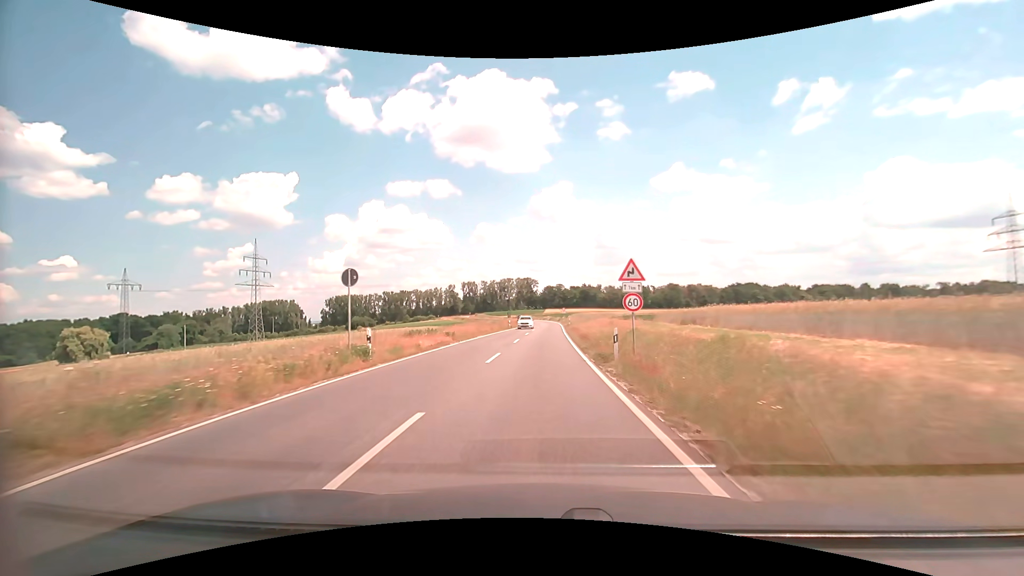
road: secondary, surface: asphalt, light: Day
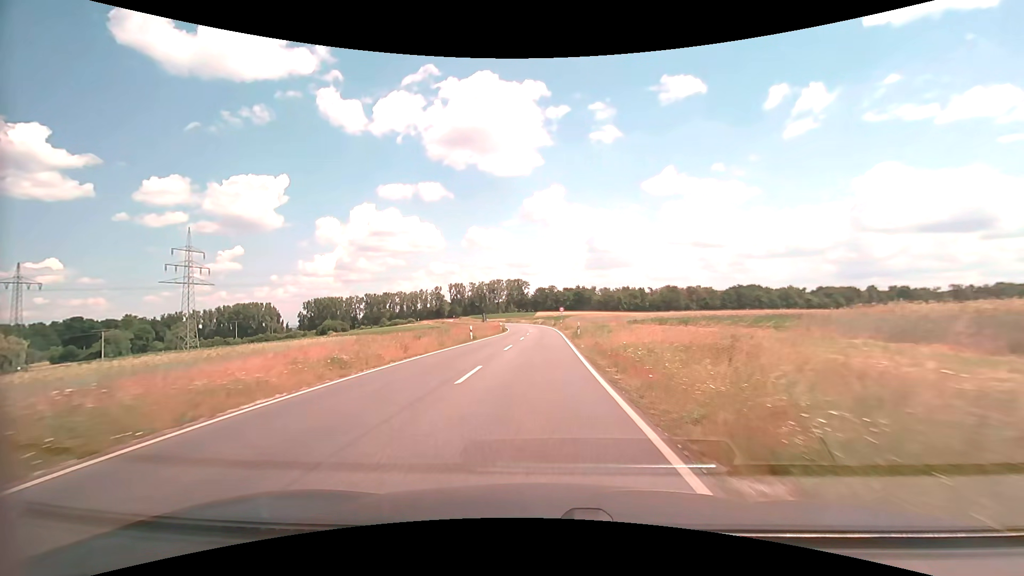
(+0.3, +28.3) m; +1°
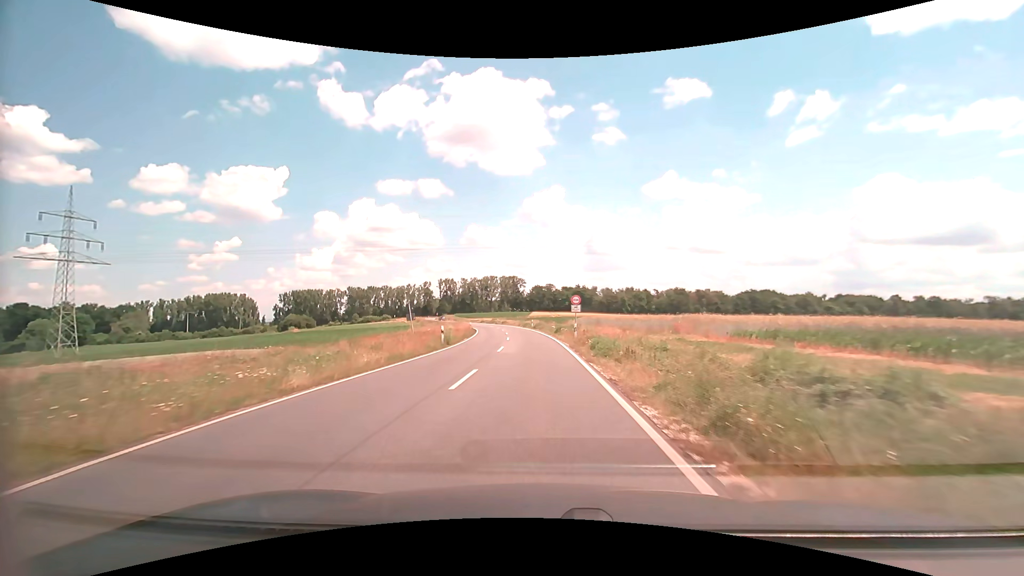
(+0.3, +36.8) m; 0°
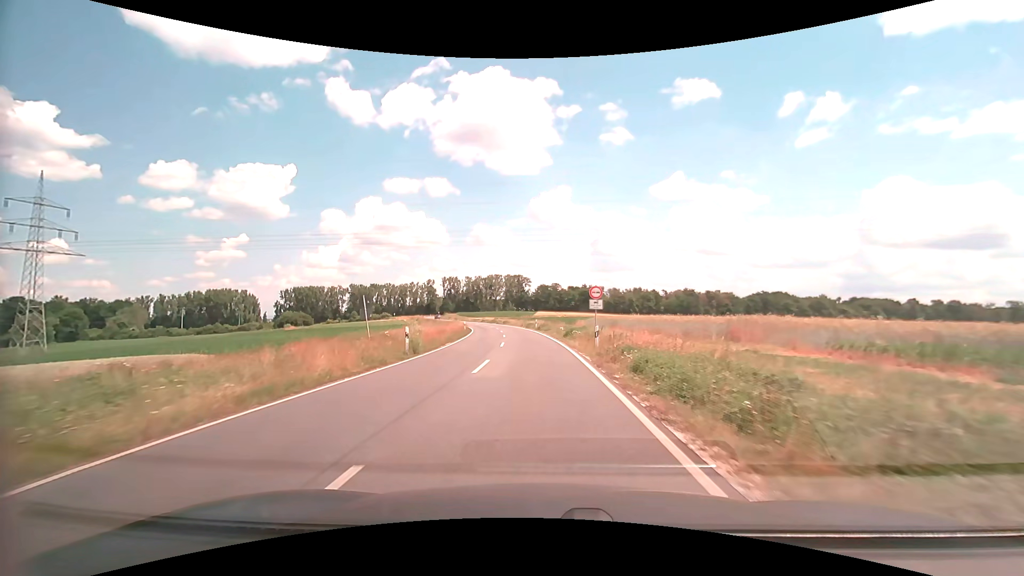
(0.0, +9.1) m; -1°
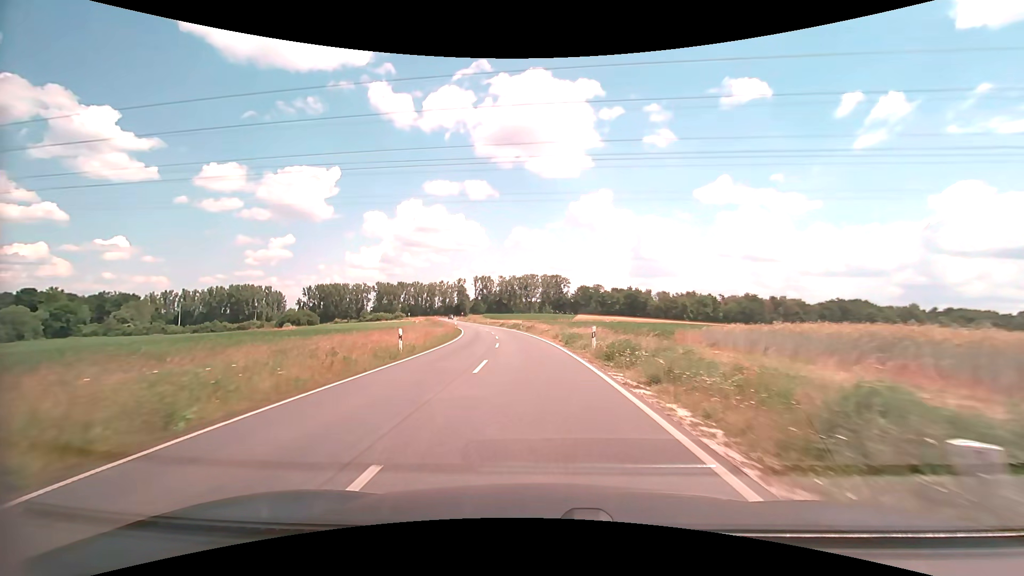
(-1.1, +36.2) m; -4°
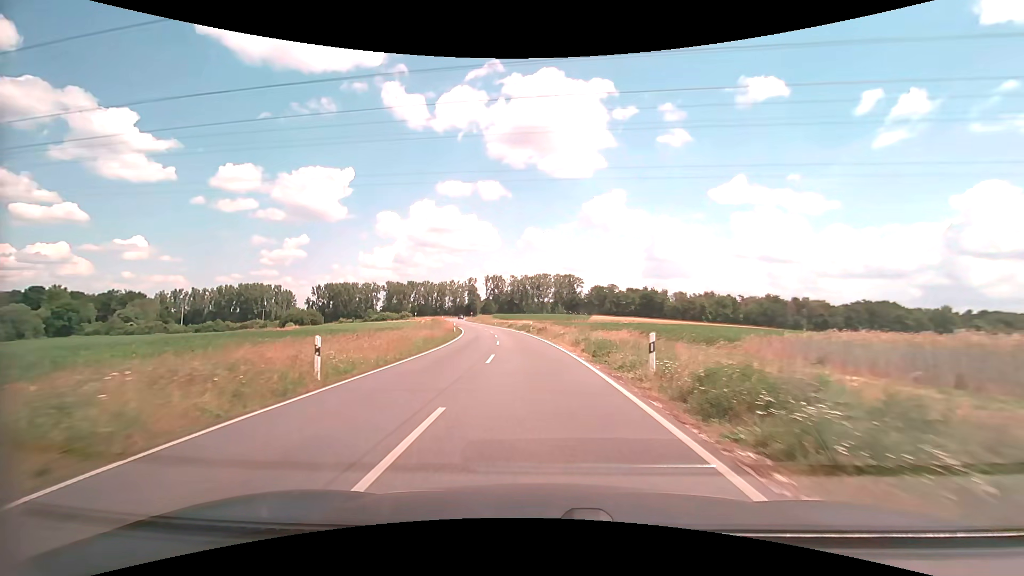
(-0.1, +9.0) m; -1°
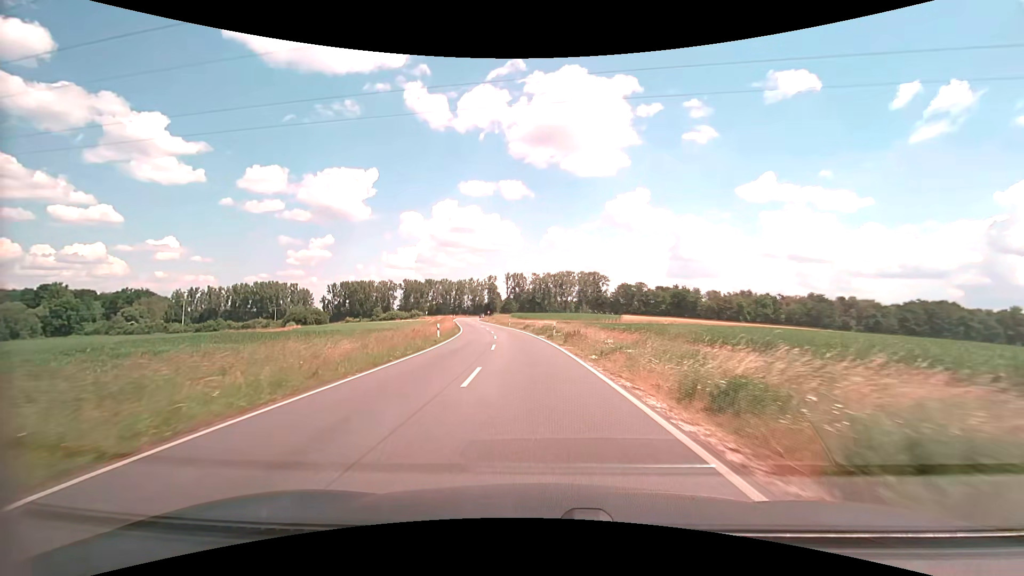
(-0.4, +17.9) m; -2°
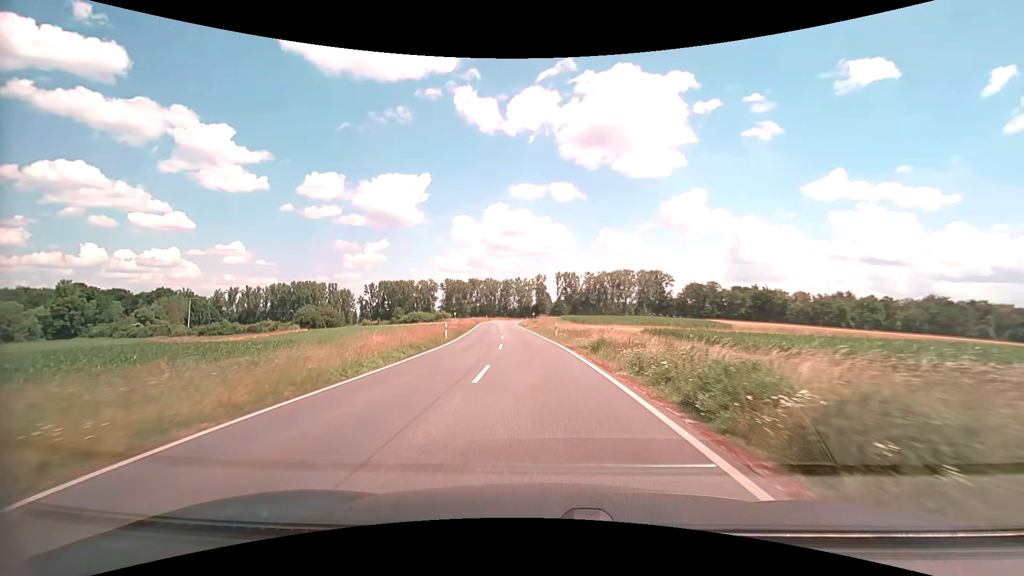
(-1.9, +35.5) m; -6°
(0, +10) (0, +20) (-1, +30) (-2, +40) (-3, +50) (-4, +60) (-5, +70) (-5, +80) (-6, +90) (-7, +100) m
